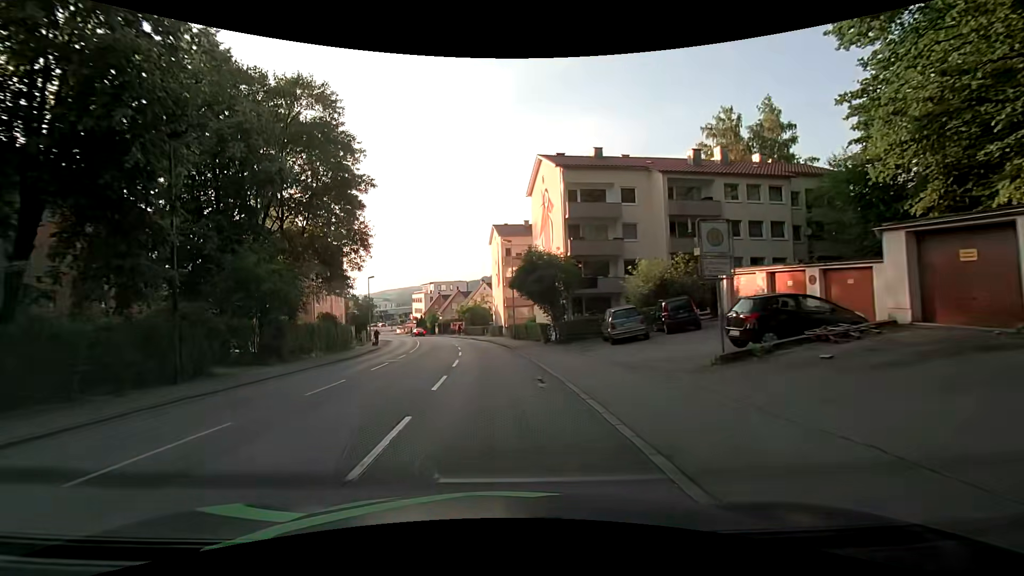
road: tertiary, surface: asphalt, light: Day
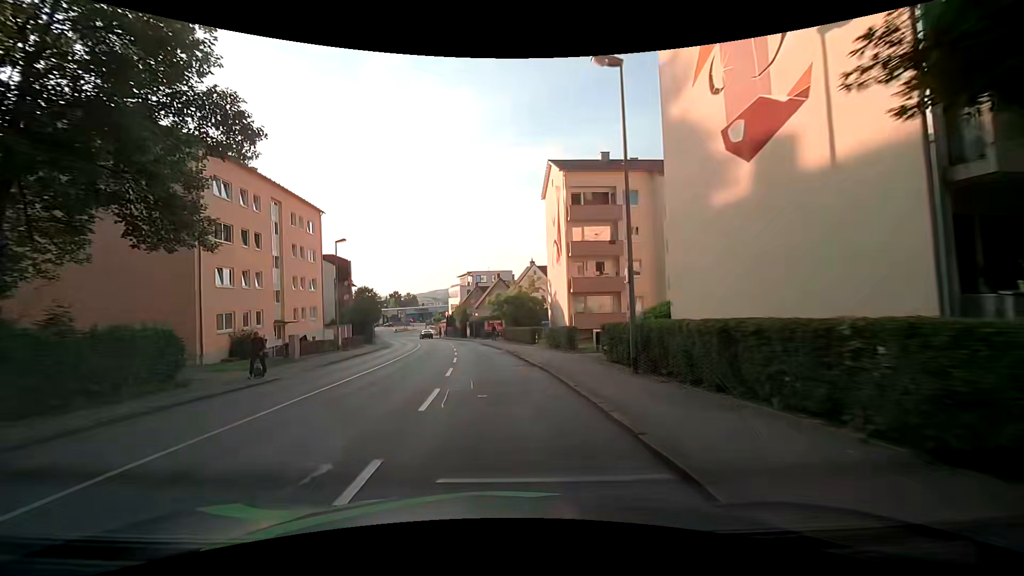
(-1.3, +27.5) m; -6°
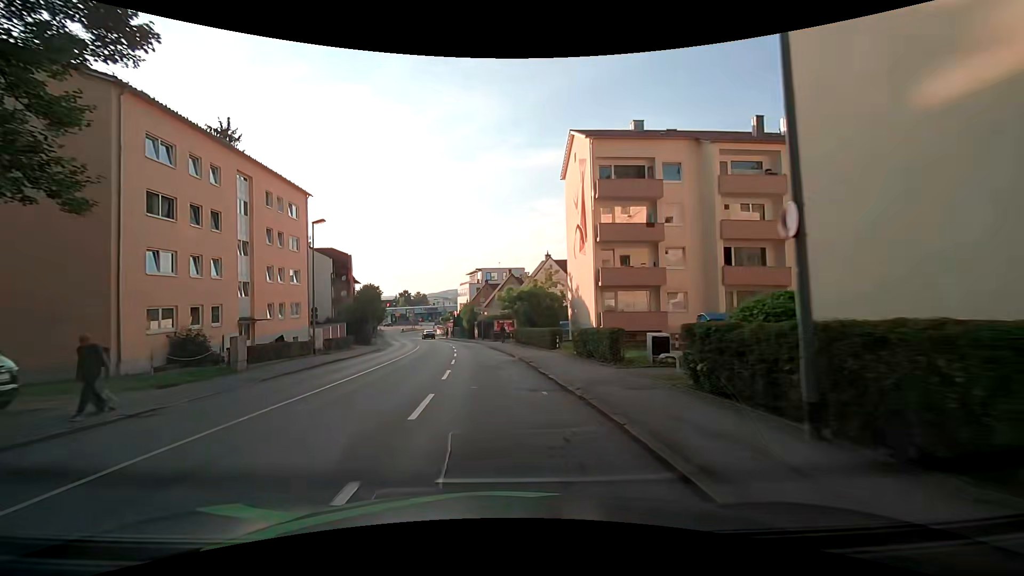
(-0.1, +6.7) m; -1°
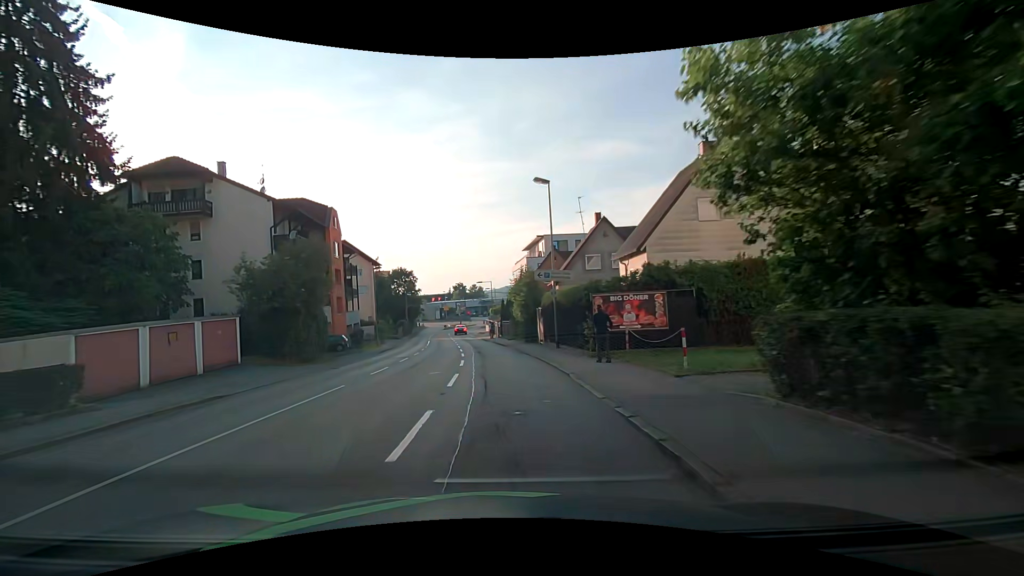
(-1.6, +33.1) m; -5°
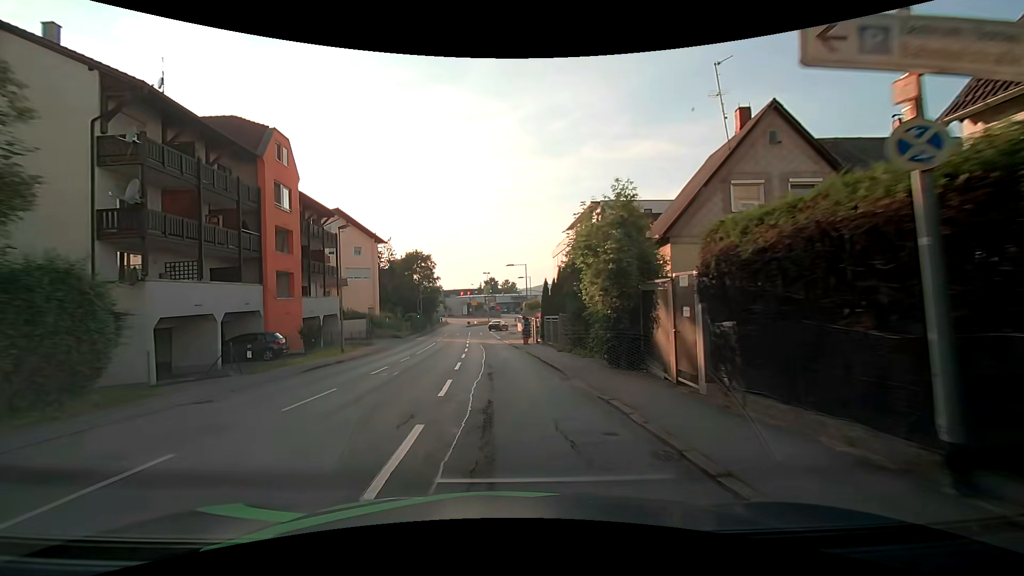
(-0.9, +19.5) m; -4°
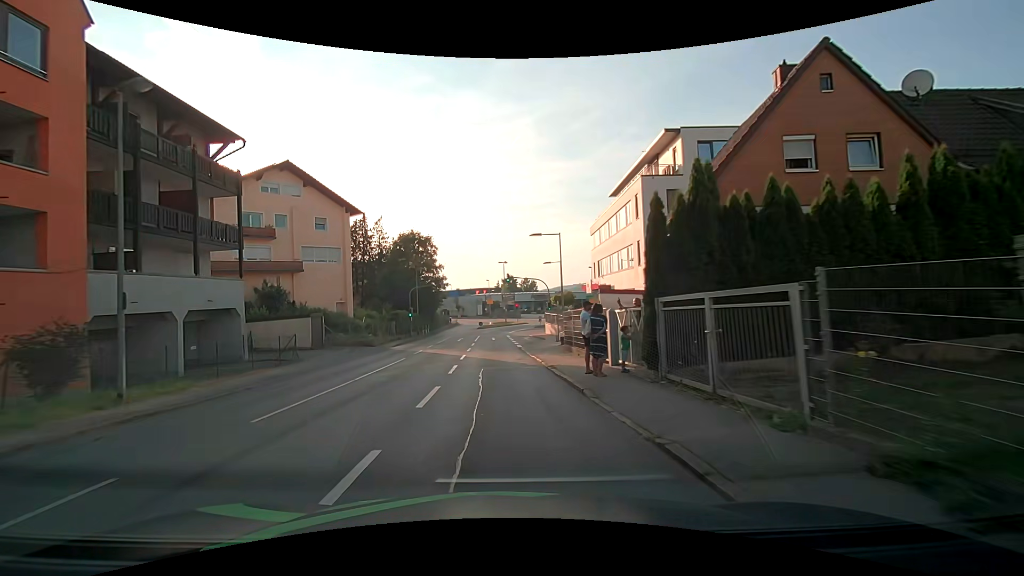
(-0.5, +19.2) m; -3°
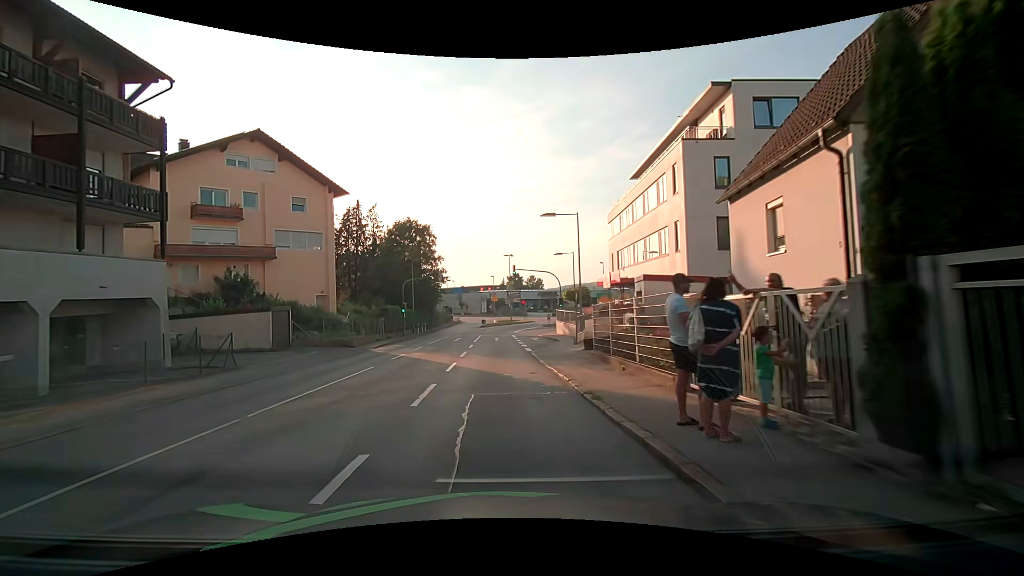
(0.0, +6.3) m; 0°
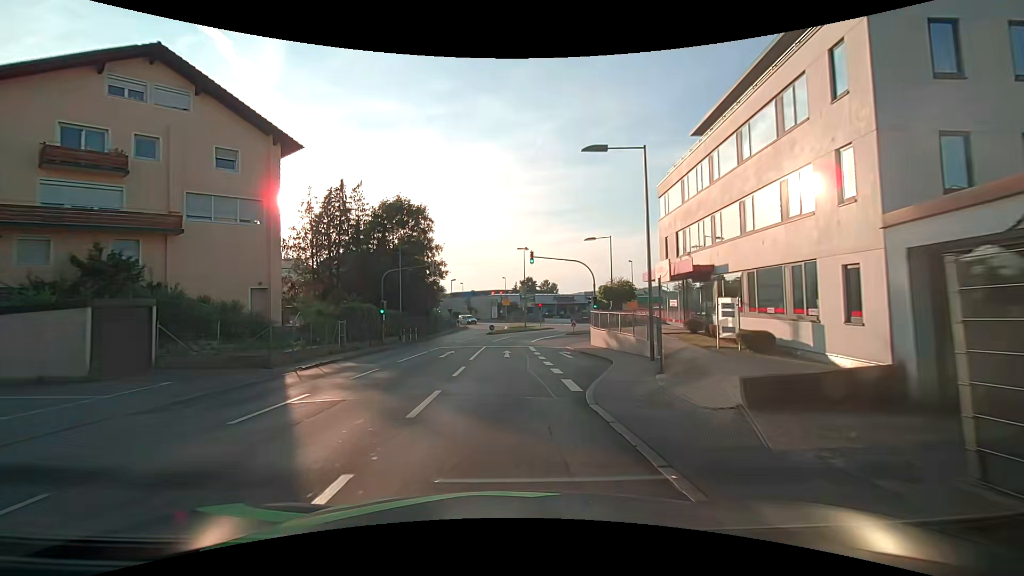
(-0.1, +12.5) m; -1°
(0, +10) (0, +20) (0, +30) (+1, +40) (+3, +50) (+7, +59) (+12, +68) (+15, +77) (+15, +87) (+10, +96) m
